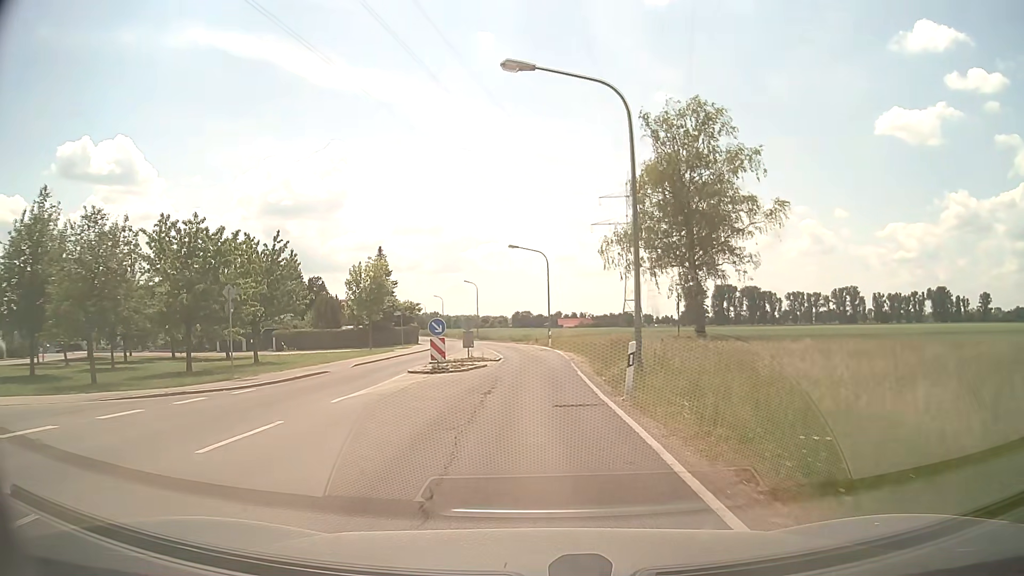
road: tertiary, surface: asphalt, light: Day
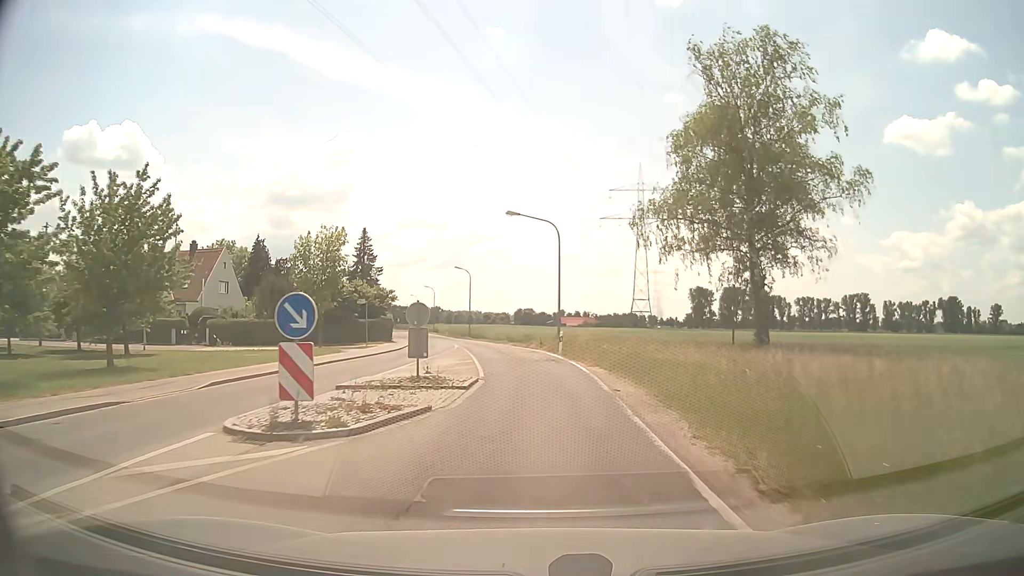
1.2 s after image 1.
(-0.1, +14.1) m; -1°
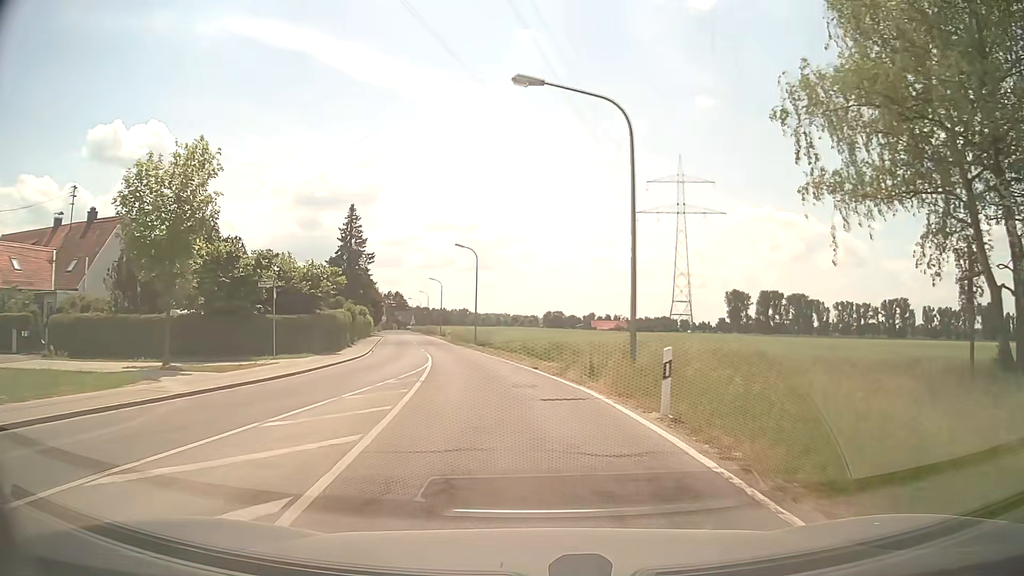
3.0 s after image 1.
(0.0, +21.3) m; -2°
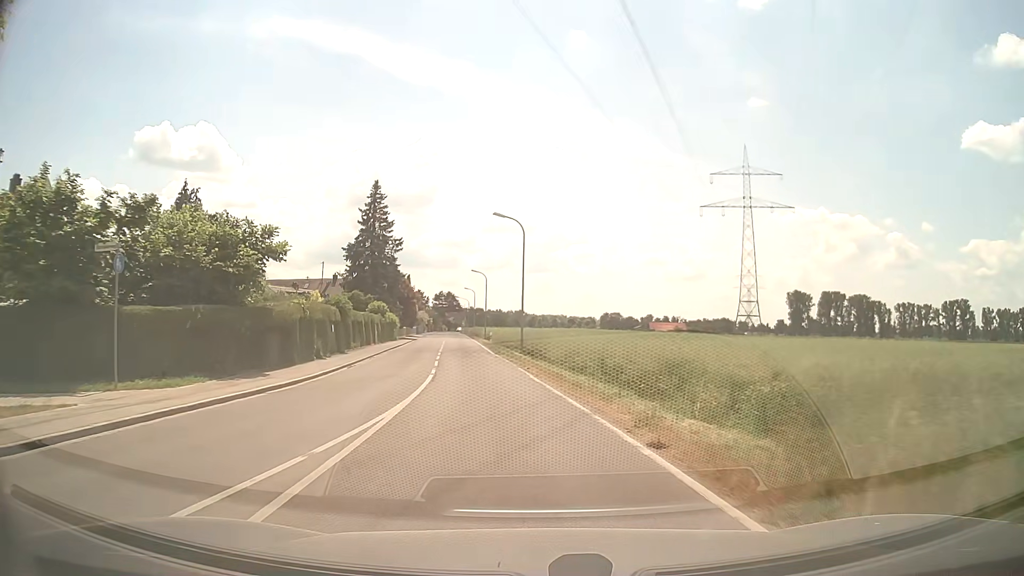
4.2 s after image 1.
(-0.6, +14.3) m; -4°
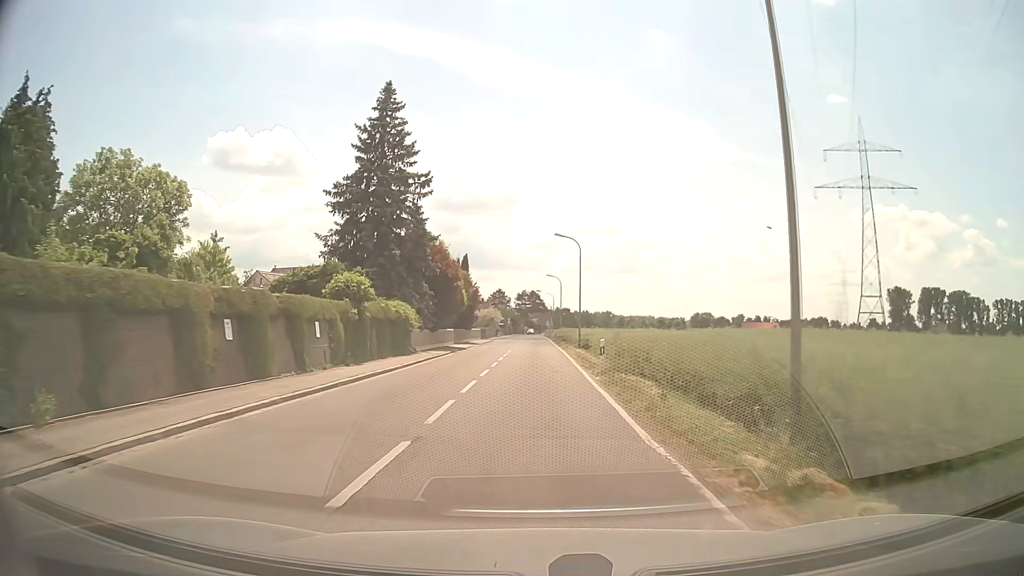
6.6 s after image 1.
(-2.6, +28.6) m; -8°
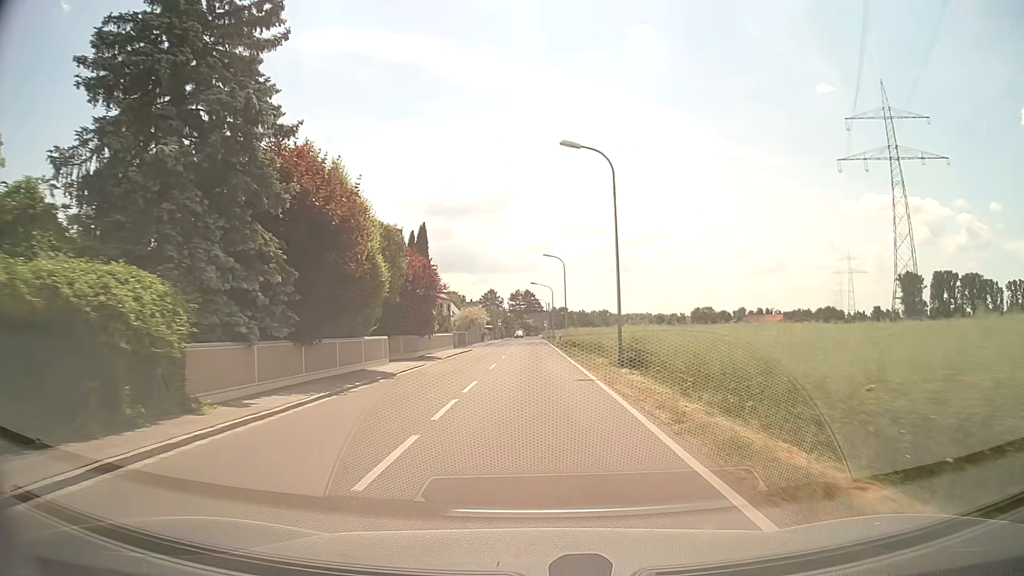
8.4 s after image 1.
(-0.1, +22.1) m; 0°
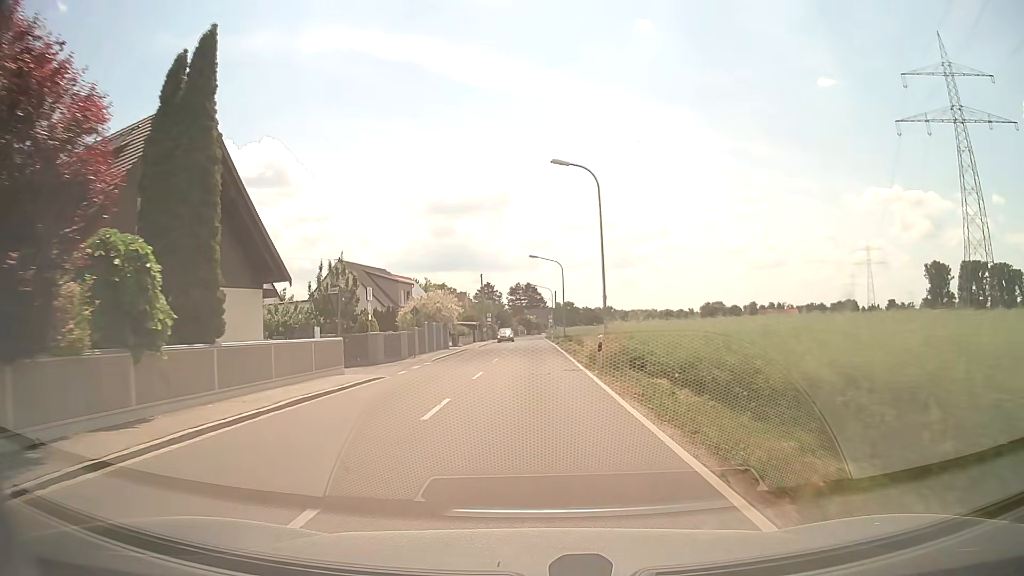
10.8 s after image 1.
(+0.1, +30.8) m; 0°
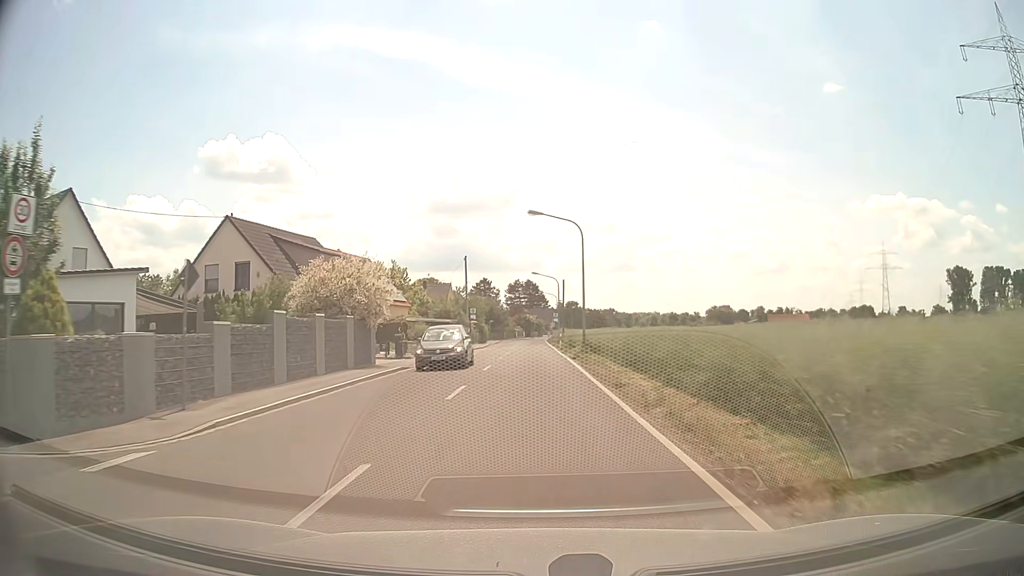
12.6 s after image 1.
(-0.1, +23.1) m; 0°
(0, +10) (0, +20) (0, +30) (0, +40) (0, +50) (0, +60) (0, +70) (0, +80) (0, +90) (0, +100) m
